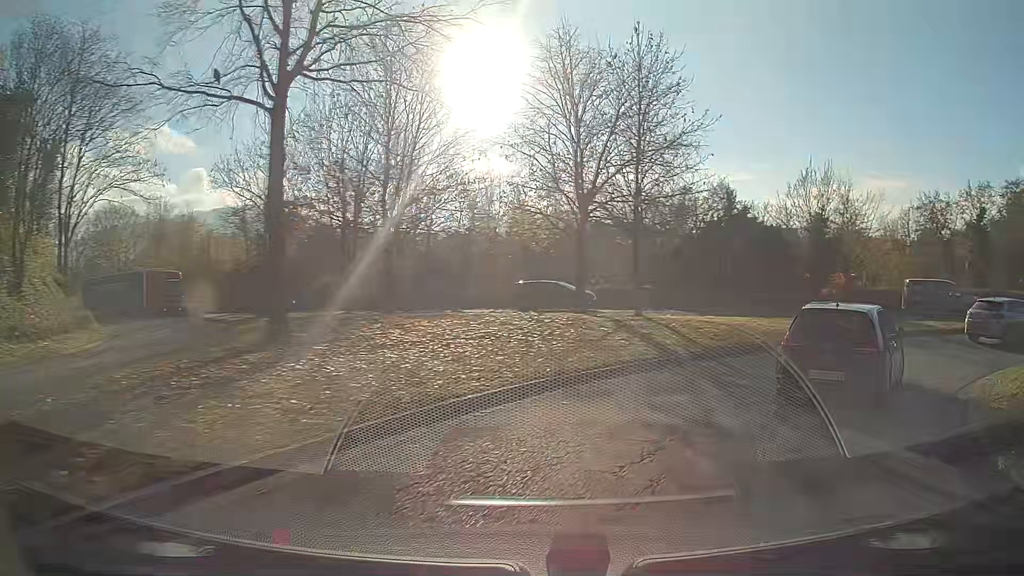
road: trunk_link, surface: asphalt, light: Day
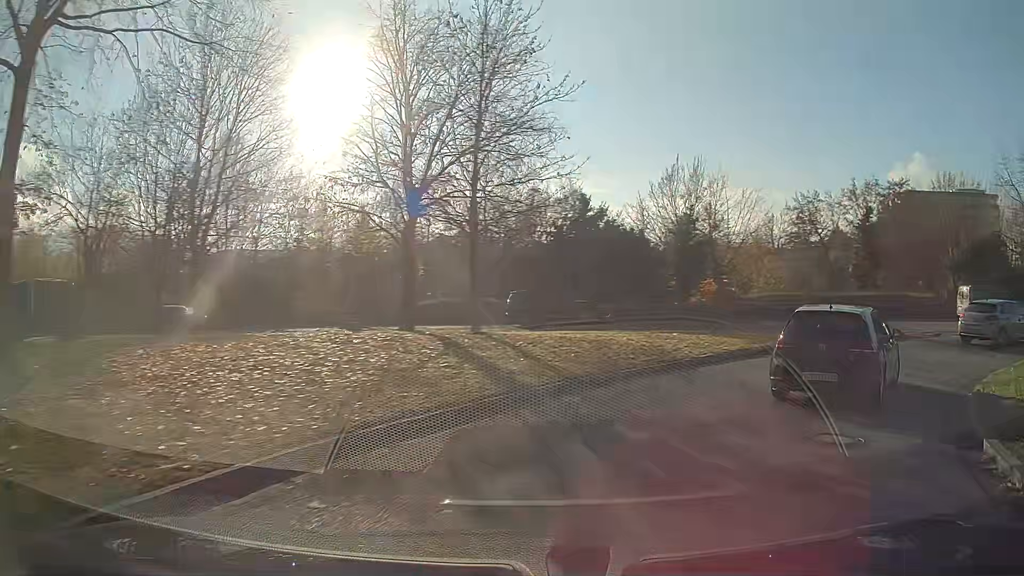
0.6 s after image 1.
(+0.5, +4.3) m; +13°
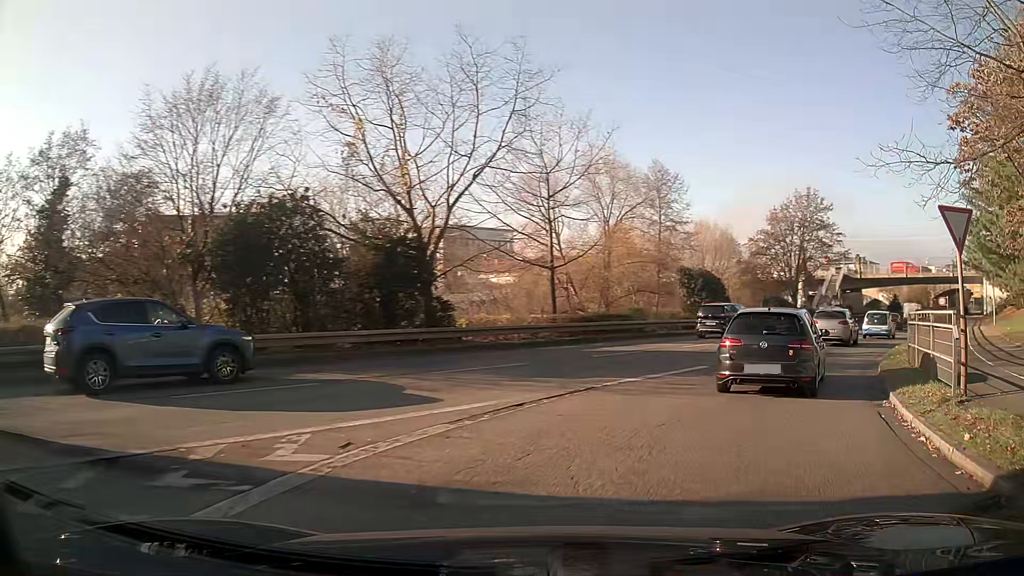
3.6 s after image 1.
(+11.3, +17.9) m; +63°
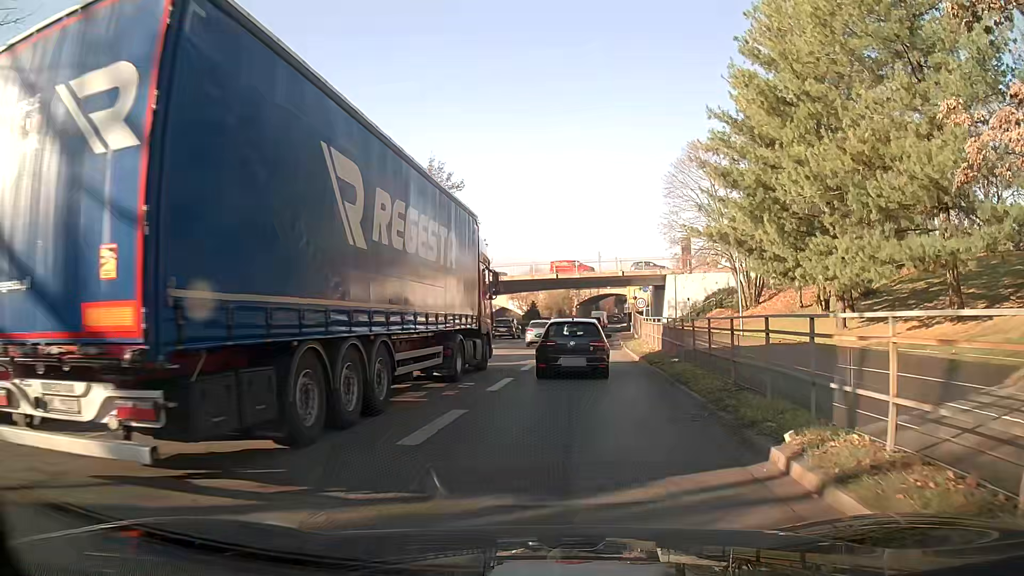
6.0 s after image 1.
(+5.4, +16.7) m; +29°
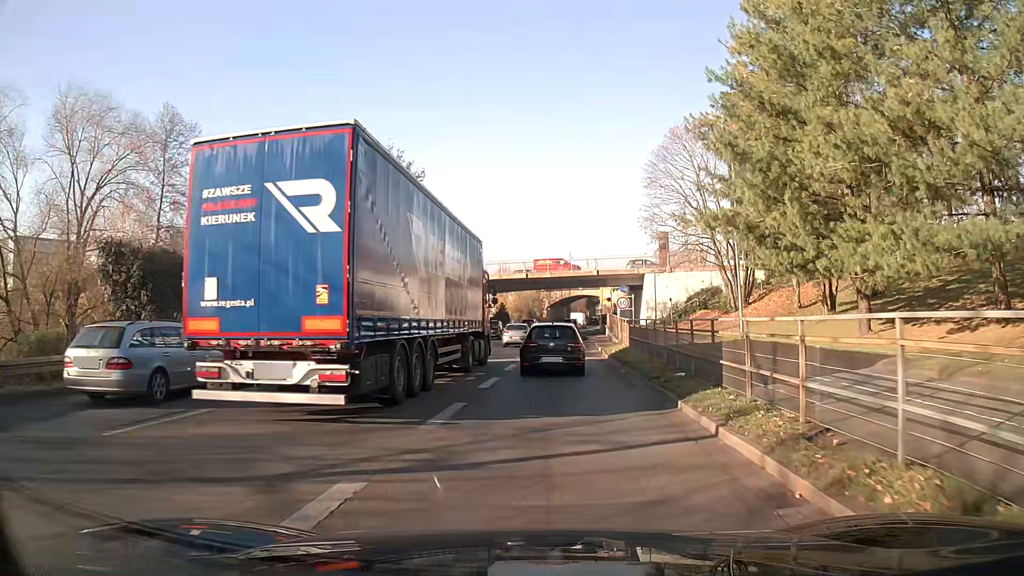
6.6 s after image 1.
(0.0, +4.6) m; +1°
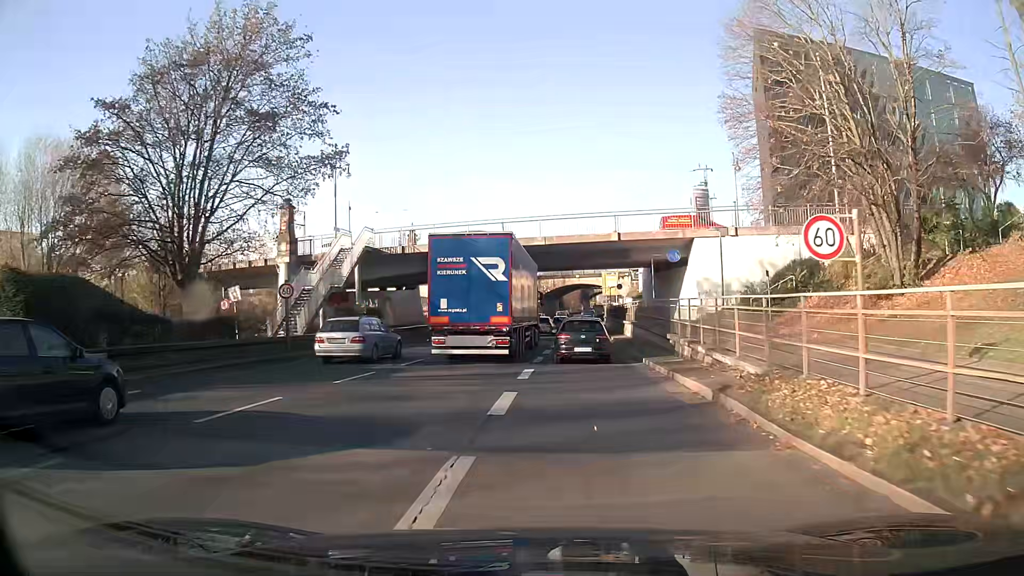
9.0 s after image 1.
(+0.3, +23.3) m; +1°
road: trunk
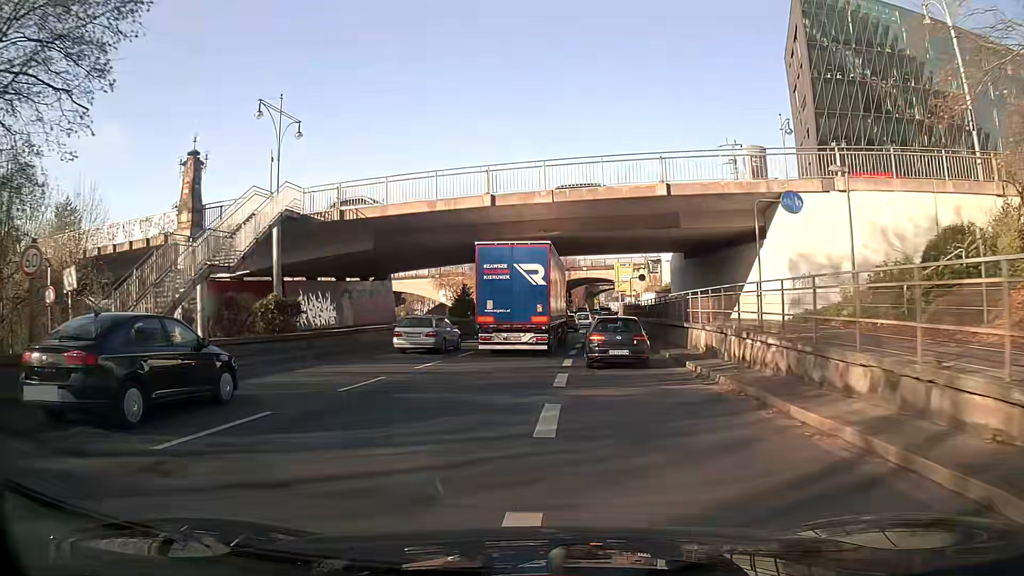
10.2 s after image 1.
(0.0, +14.2) m; 0°
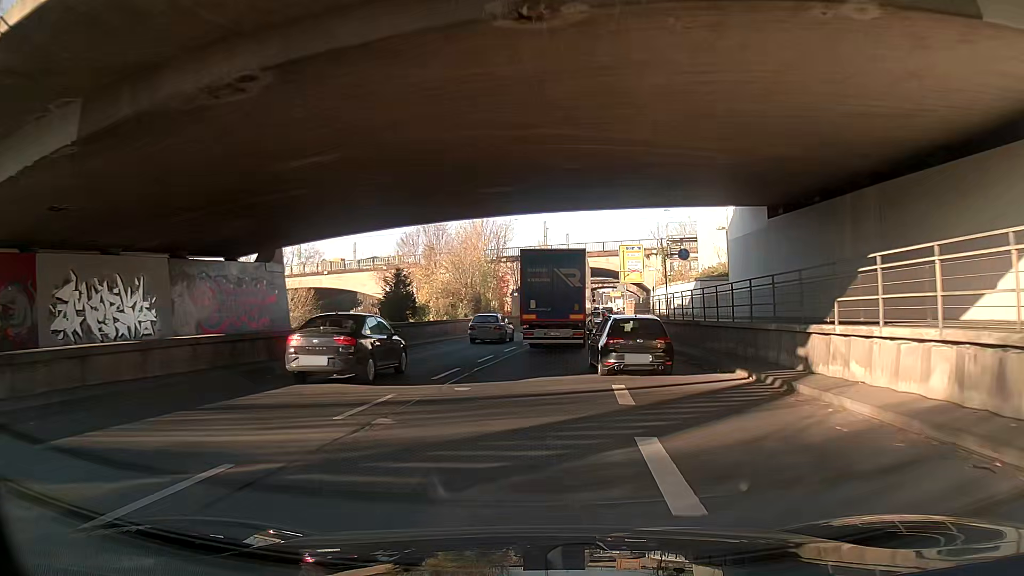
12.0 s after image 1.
(+0.2, +21.2) m; +1°
